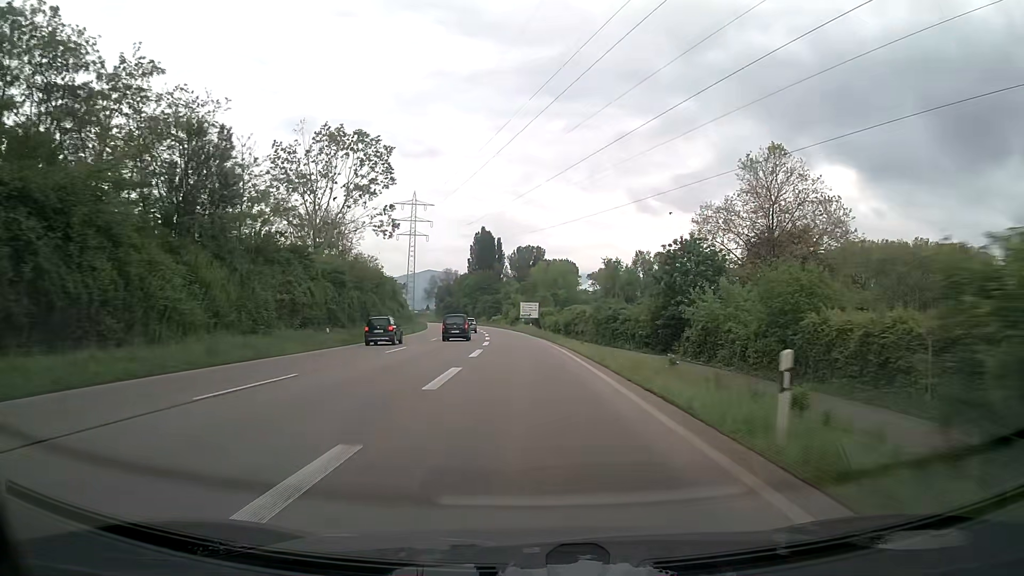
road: trunk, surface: asphalt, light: Day
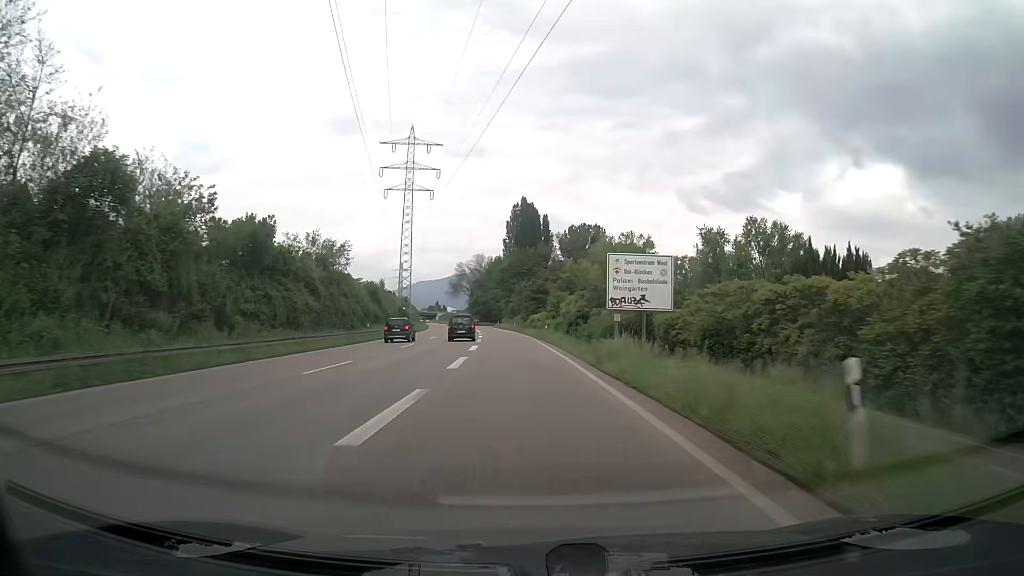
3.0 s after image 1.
(-2.5, +66.0) m; -4°
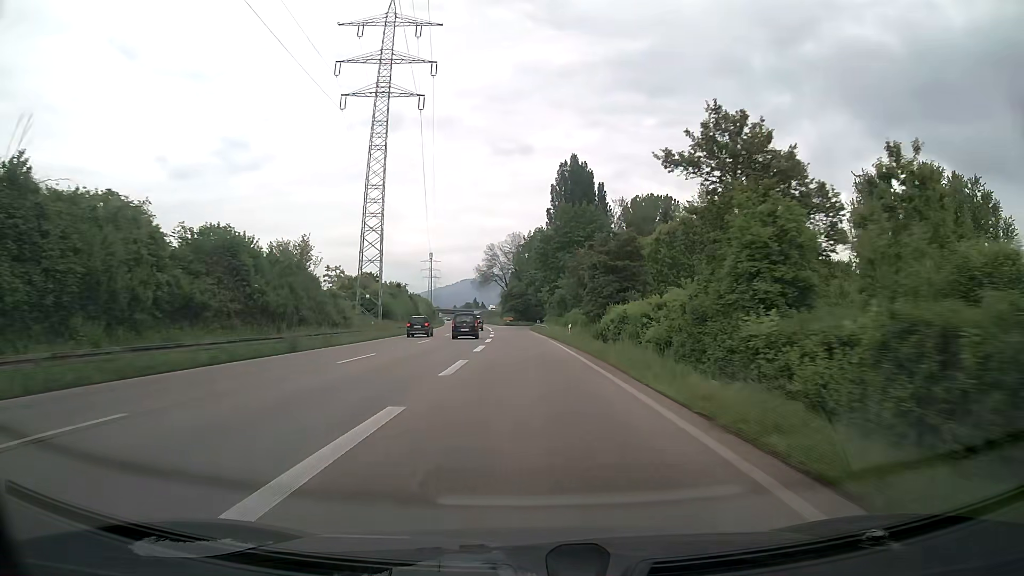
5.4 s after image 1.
(-1.9, +51.1) m; -4°
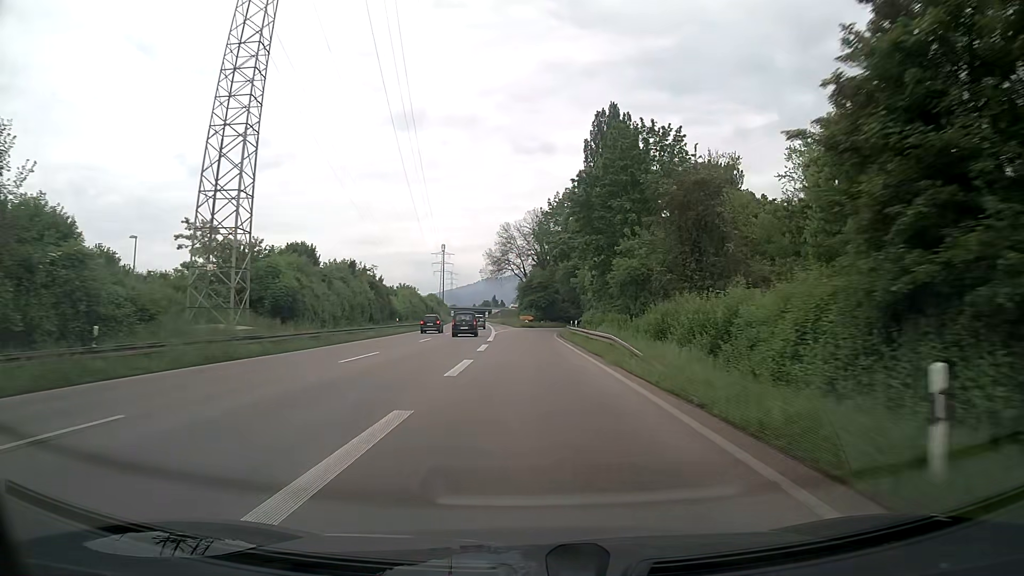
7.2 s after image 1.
(-0.8, +36.6) m; -2°
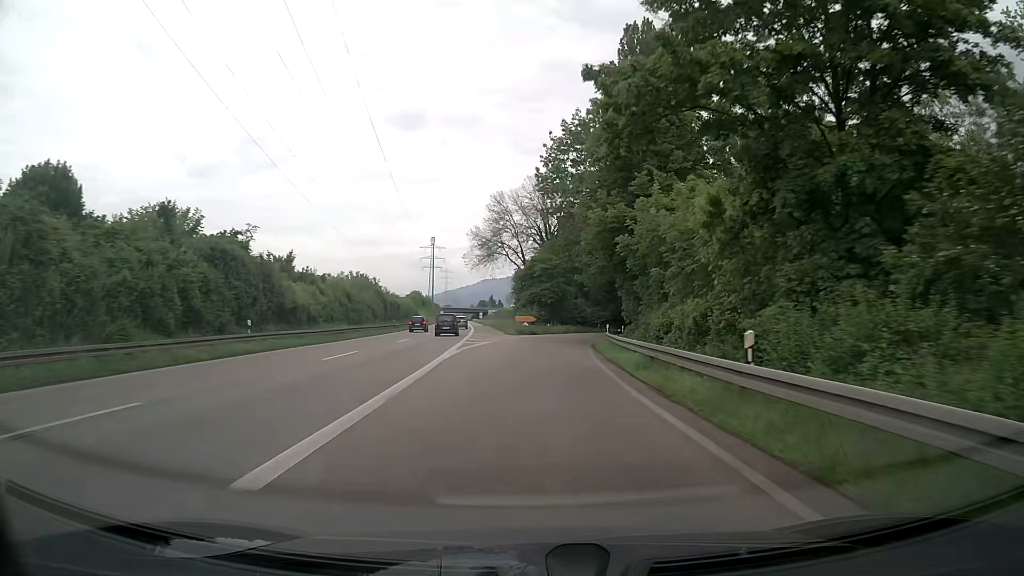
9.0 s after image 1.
(-0.1, +34.5) m; 0°
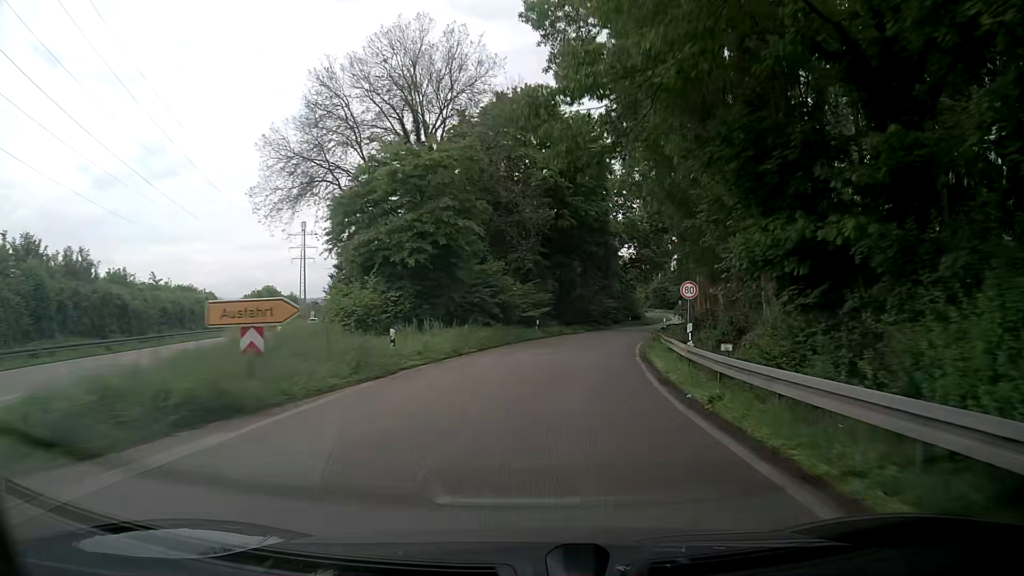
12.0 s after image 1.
(+2.9, +52.9) m; +8°
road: trunk_link
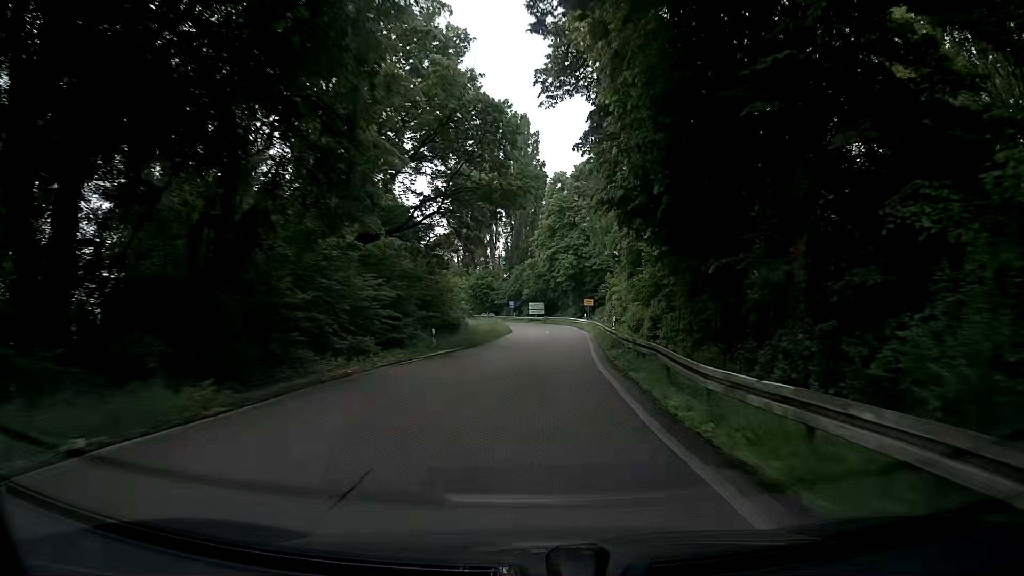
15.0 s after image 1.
(+6.8, +47.1) m; +15°
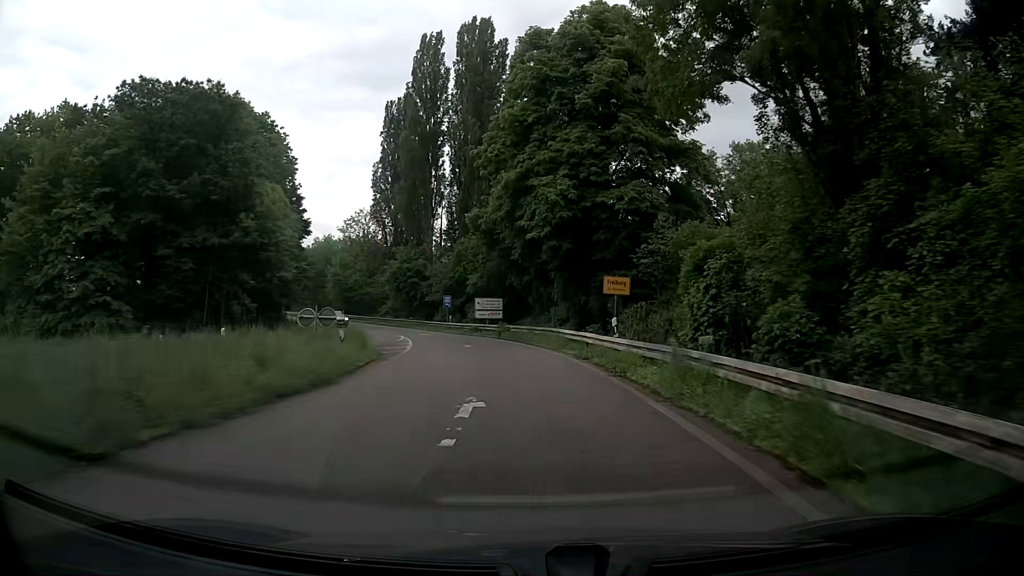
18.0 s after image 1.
(+2.6, +42.4) m; +4°
(0, +10) (-1, +20) (-3, +30) (-5, +40) (-8, +49) (-11, +58) (-16, +67) (-21, +76) (-26, +85) (-32, +93) m
